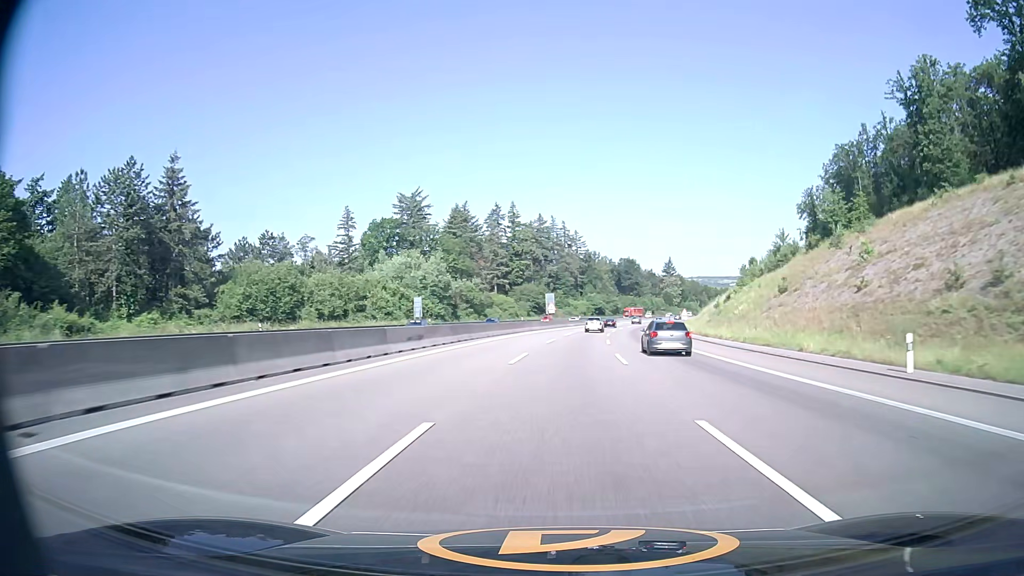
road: motorway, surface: asphalt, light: Day
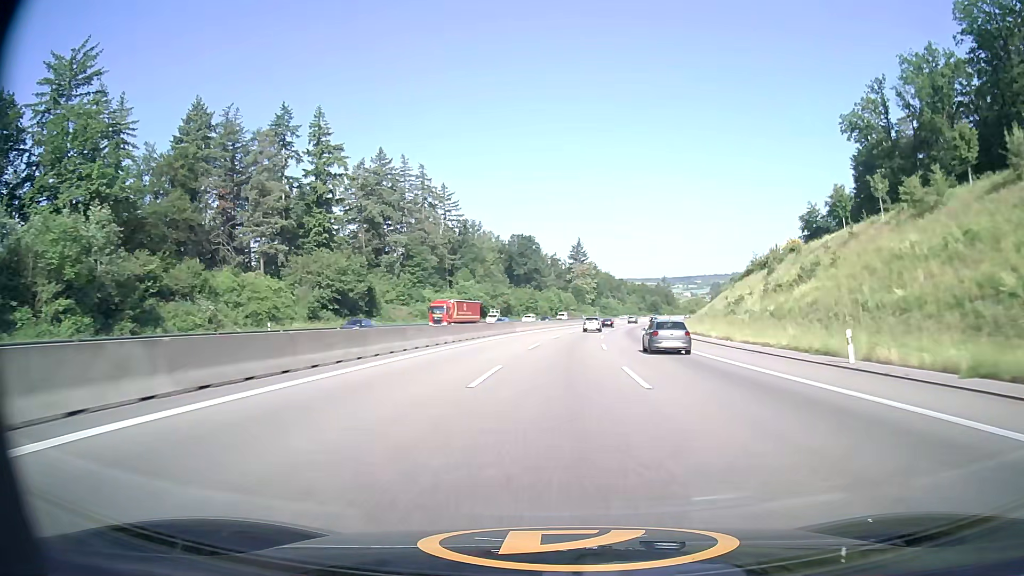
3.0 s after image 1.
(+8.4, +96.6) m; +10°
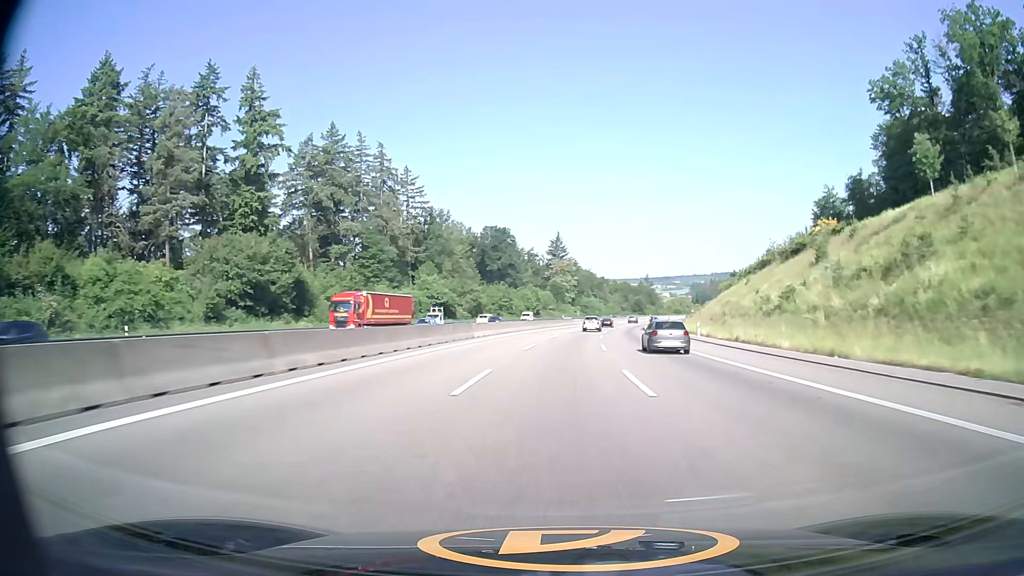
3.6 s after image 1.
(+0.3, +19.3) m; +2°
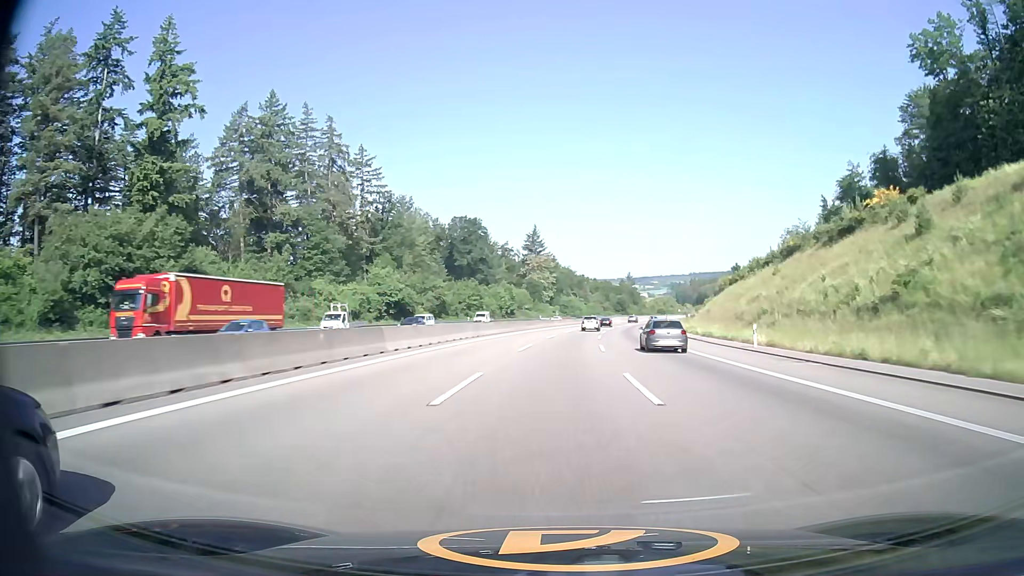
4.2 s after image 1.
(+0.3, +19.2) m; +2°
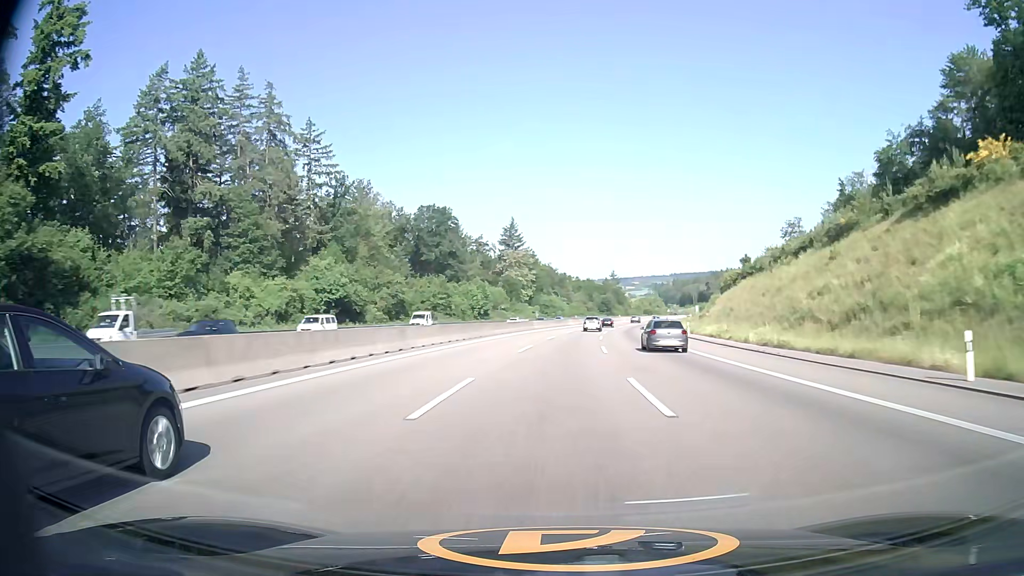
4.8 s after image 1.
(+0.3, +19.2) m; +2°
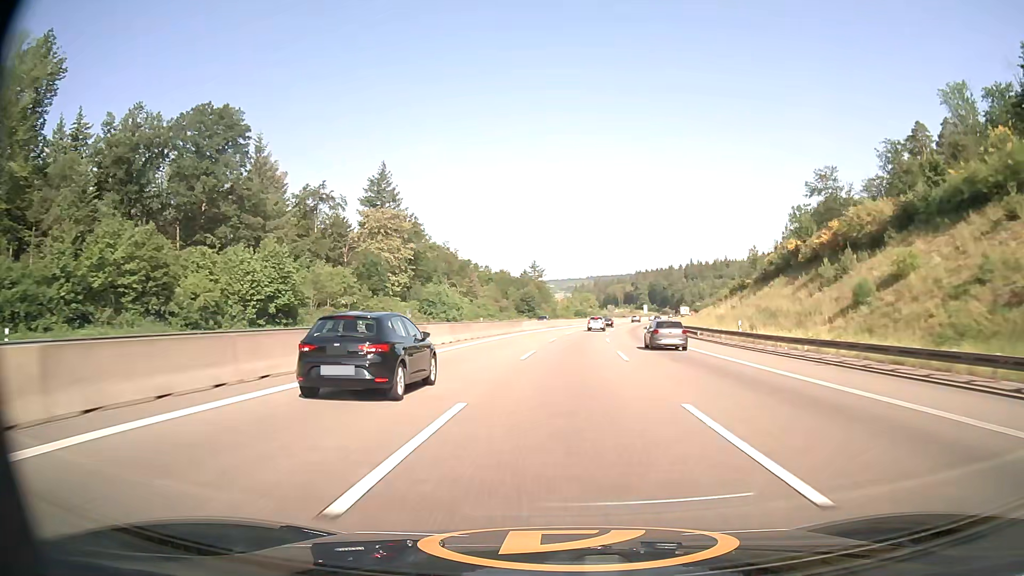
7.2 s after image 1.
(+4.4, +76.1) m; +7°
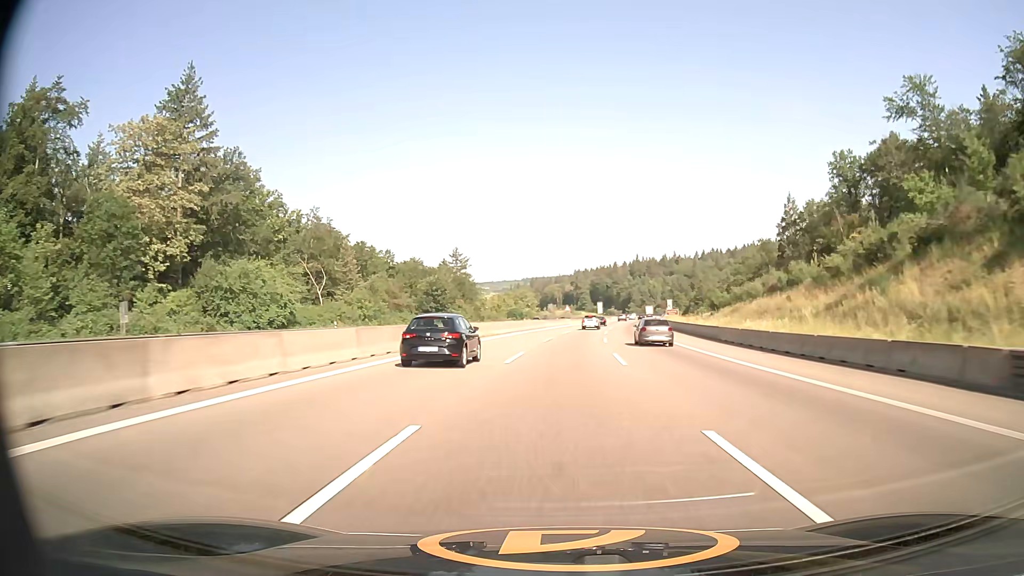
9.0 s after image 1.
(+2.9, +56.5) m; +6°
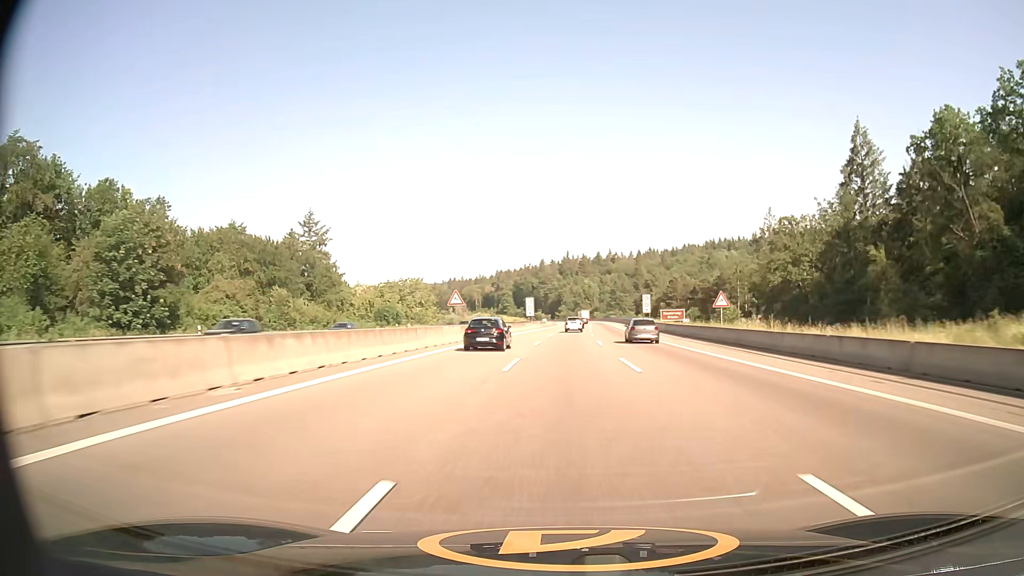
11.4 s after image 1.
(+4.0, +74.0) m; +6°
(0, +10) (0, +20) (+1, +30) (+1, +40) (+1, +50) (+2, +60) (+2, +70) (+3, +80) (+4, +90) (+4, +100) m
